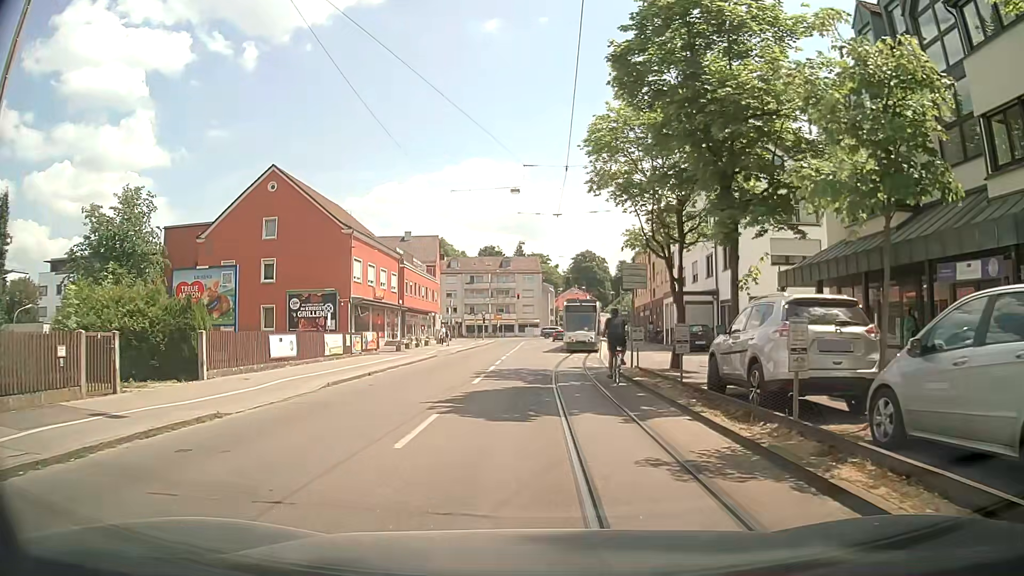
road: tertiary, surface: asphalt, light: Day
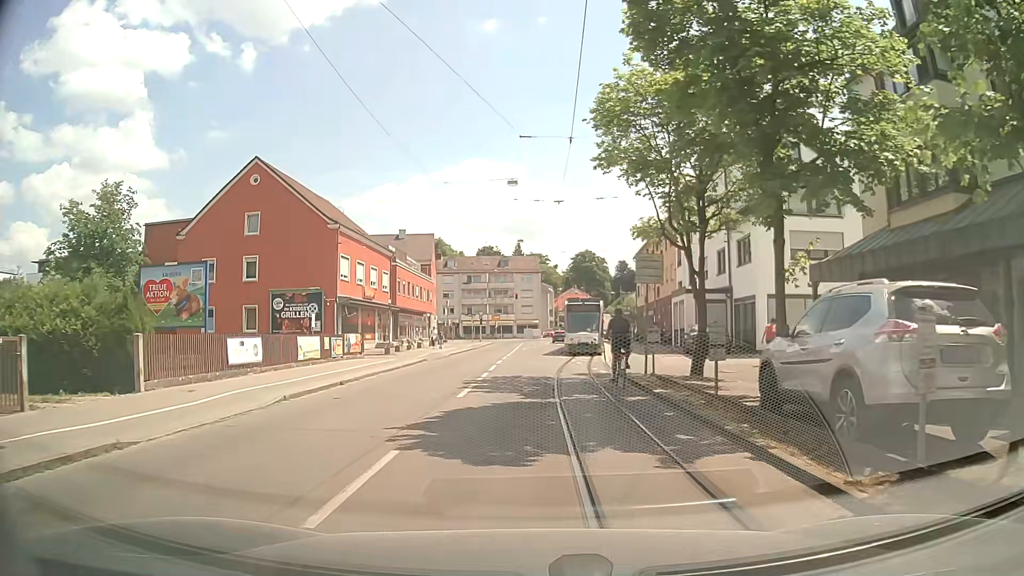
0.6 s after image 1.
(0.0, +3.0) m; 0°
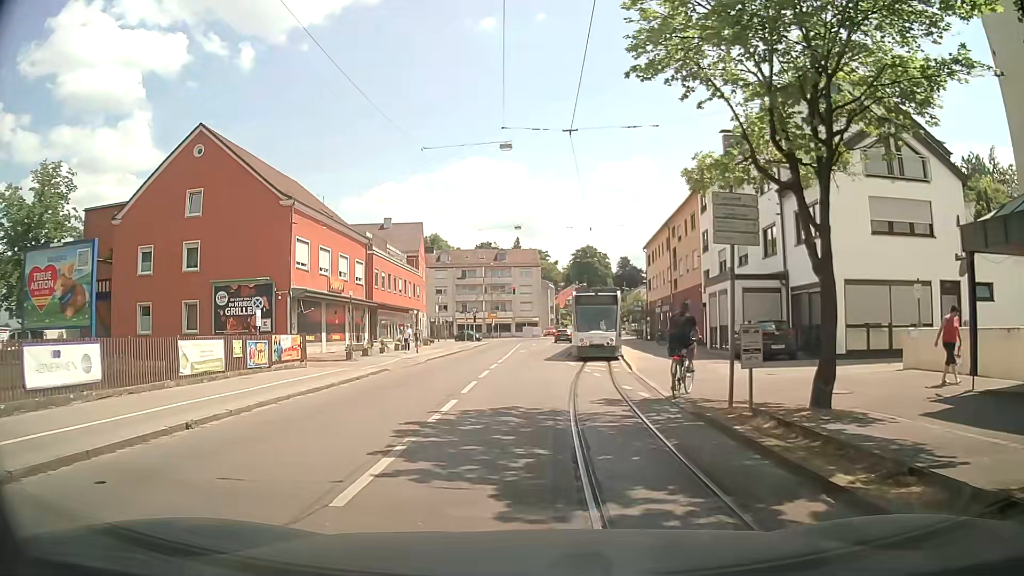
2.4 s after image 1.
(+0.1, +8.4) m; +1°
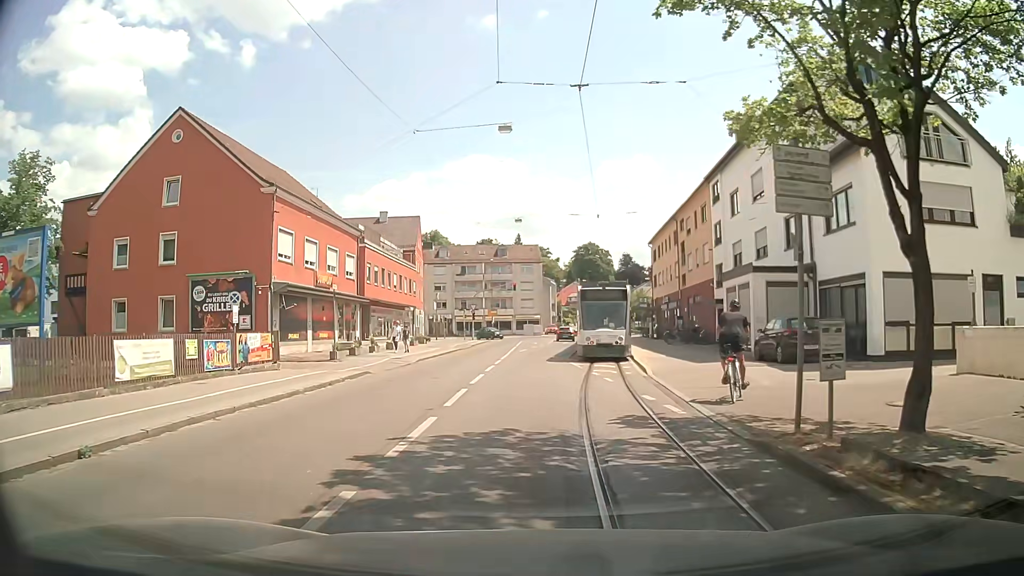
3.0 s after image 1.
(0.0, +2.8) m; -1°
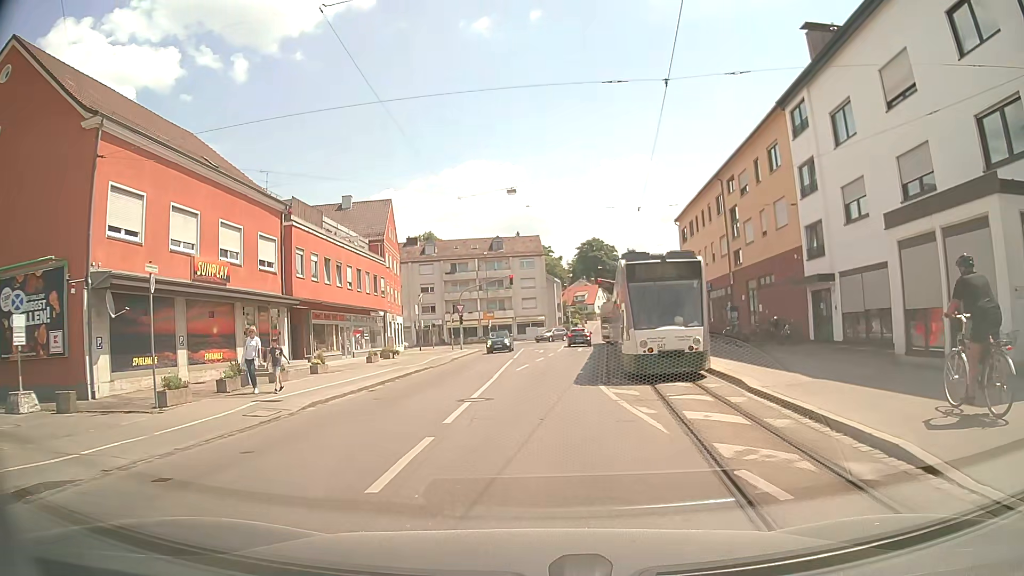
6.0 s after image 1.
(+0.1, +14.8) m; 0°
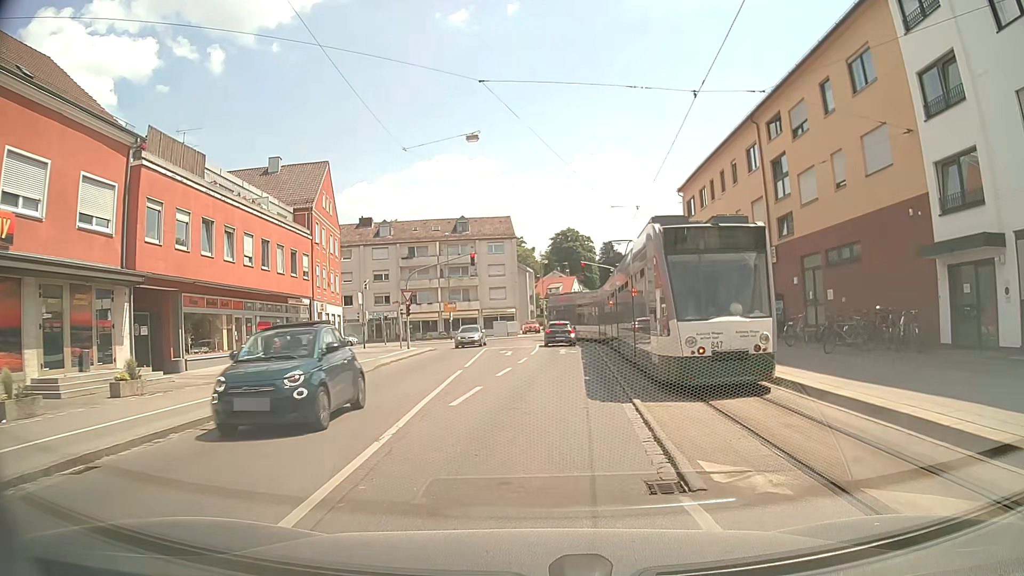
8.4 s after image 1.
(+0.1, +12.1) m; +2°
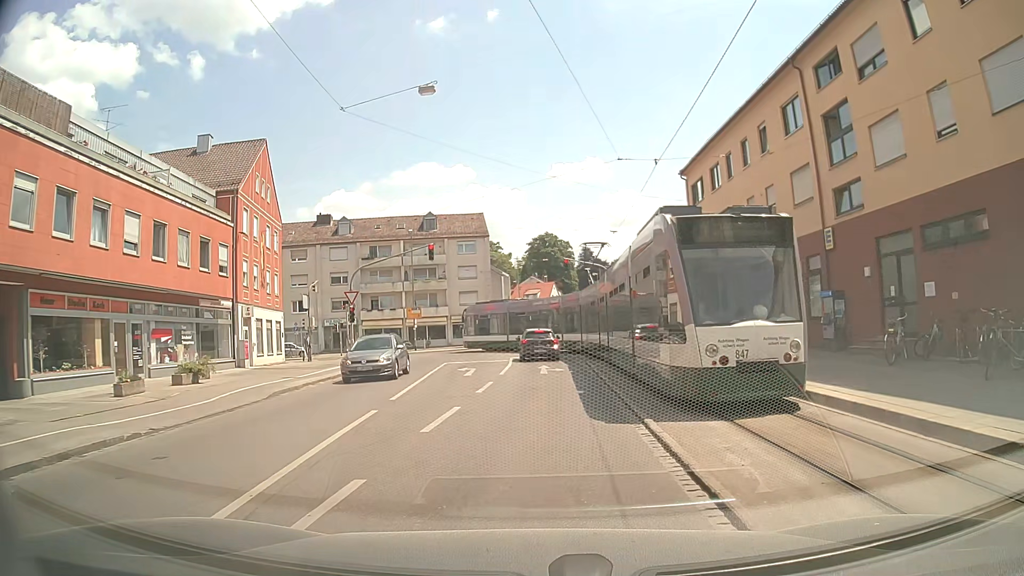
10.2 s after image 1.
(+0.1, +8.4) m; 0°
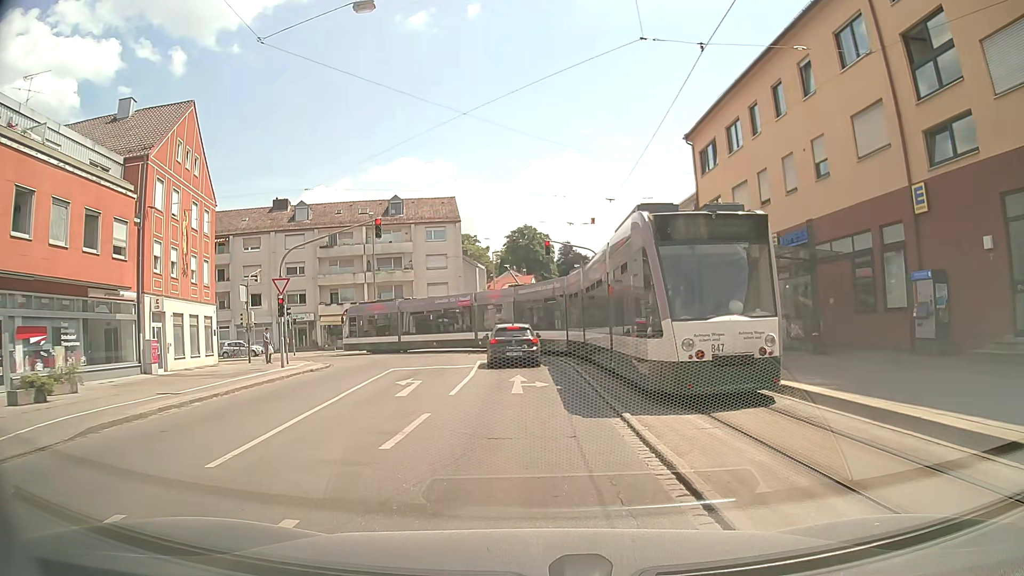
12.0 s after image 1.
(+0.3, +7.3) m; +1°
